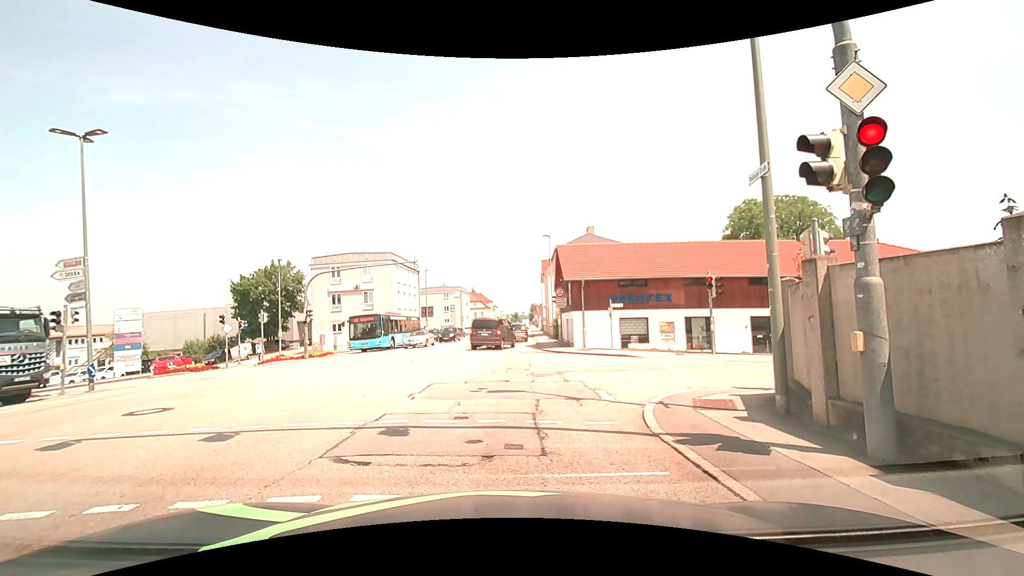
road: tertiary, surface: asphalt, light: Day
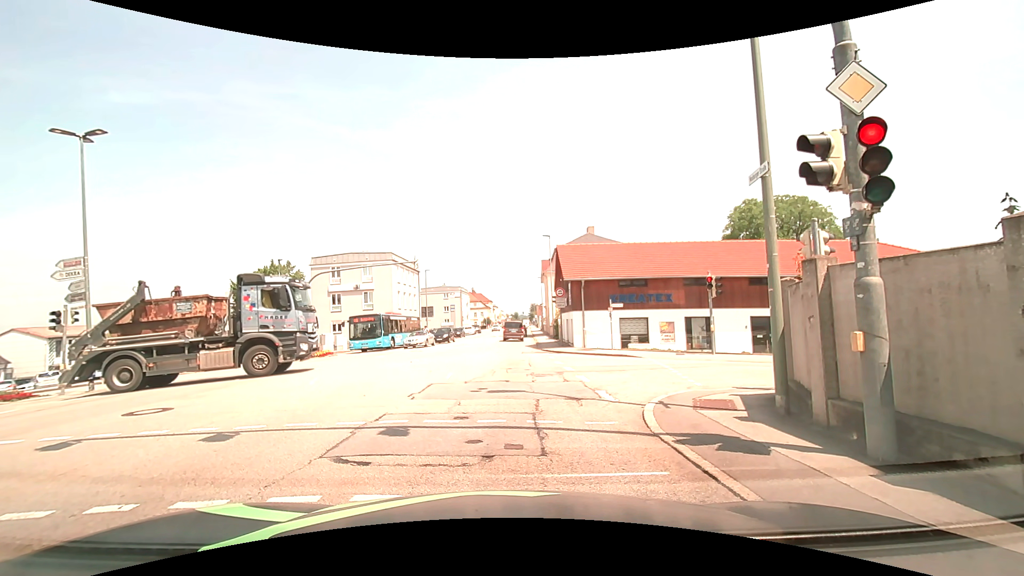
(0.0, 0.0) m; 0°
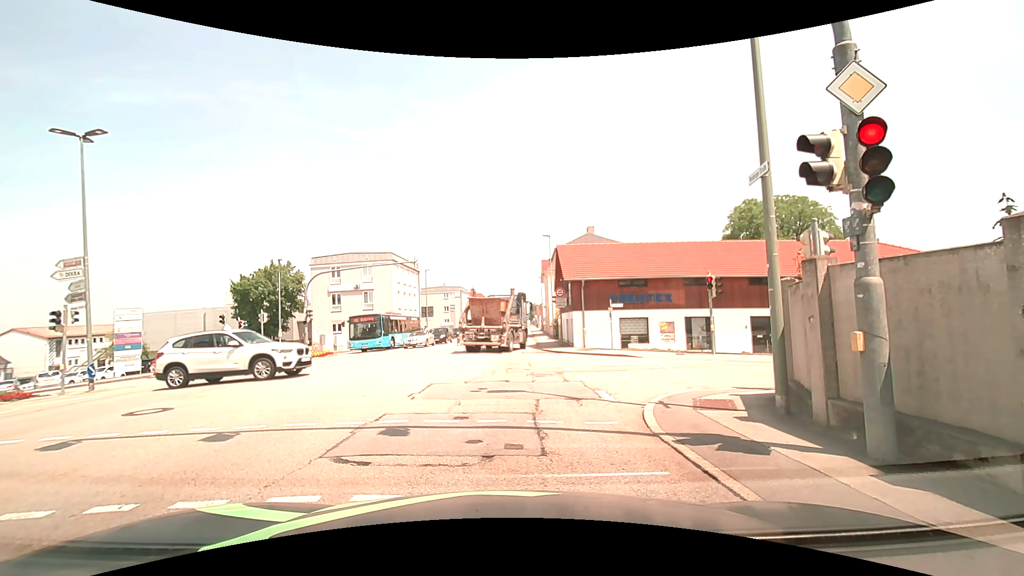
(0.0, 0.0) m; 0°
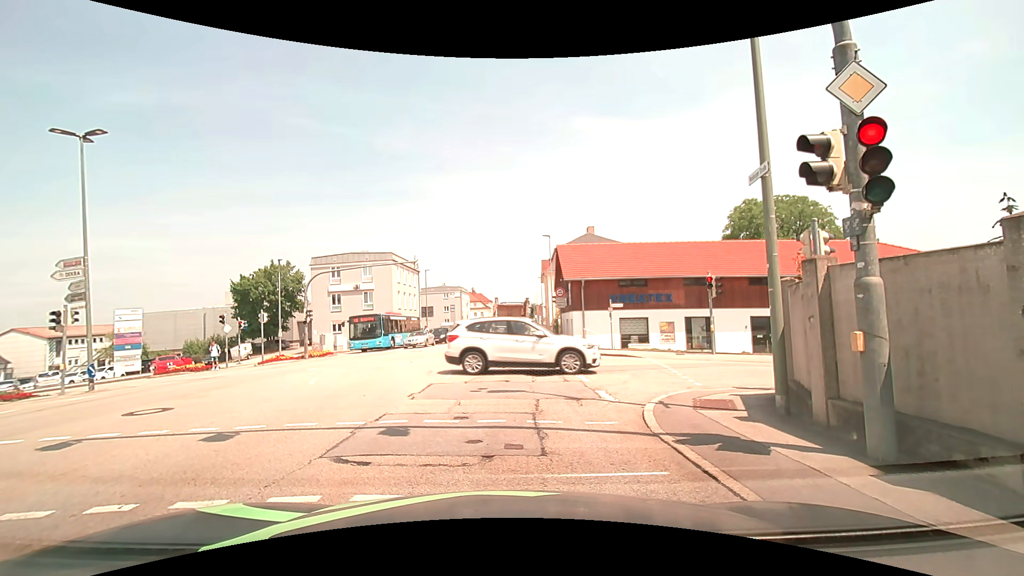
(0.0, 0.0) m; 0°
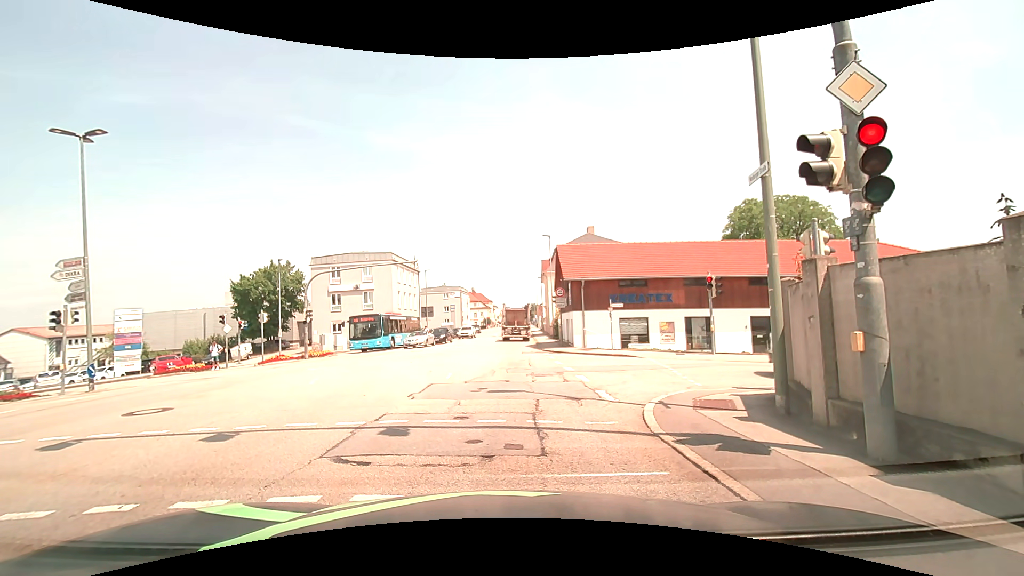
(0.0, 0.0) m; 0°
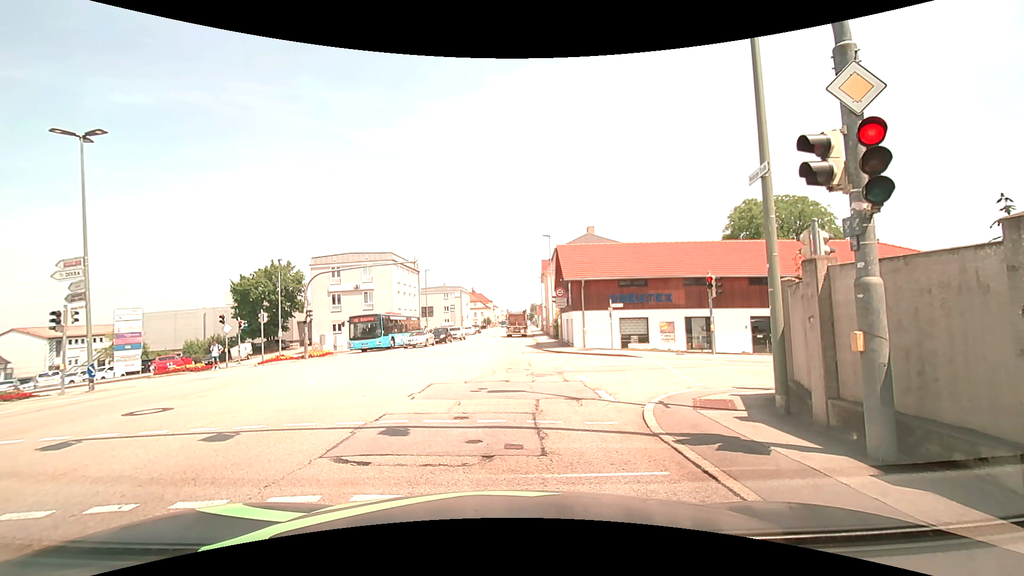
(0.0, 0.0) m; 0°
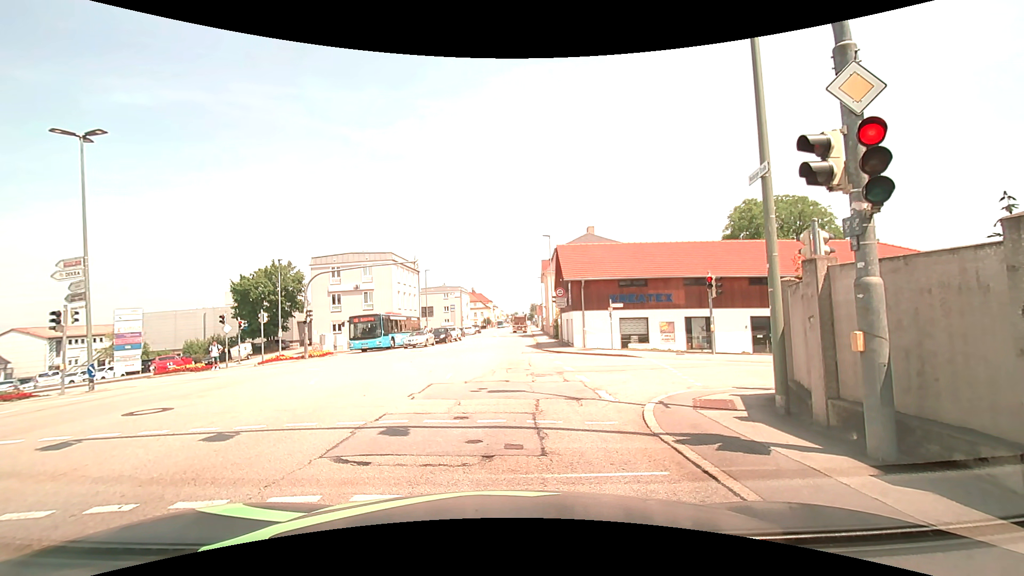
(0.0, 0.0) m; 0°
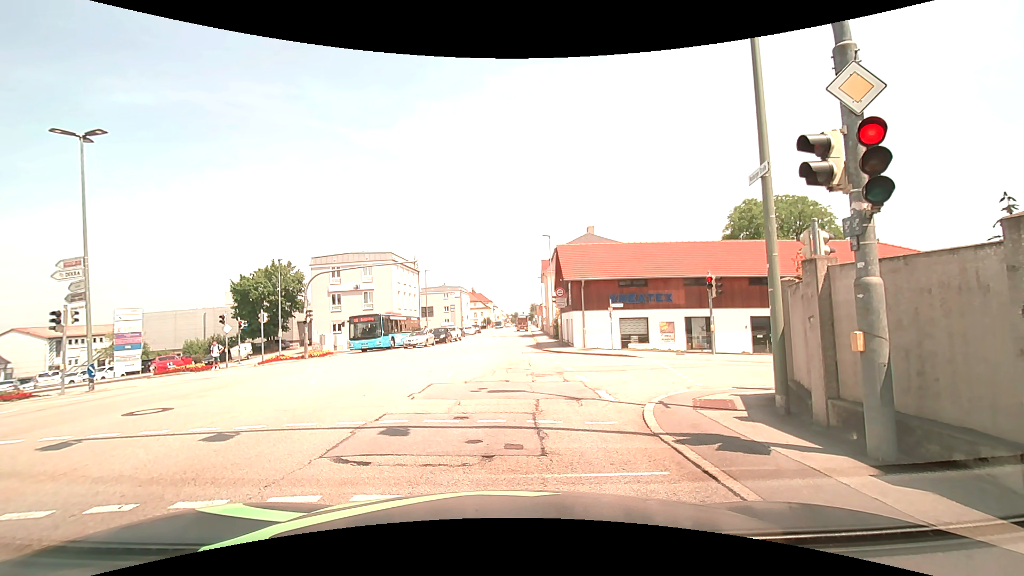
(0.0, 0.0) m; 0°
(0, +10) (0, +20) (0, +30) (0, +40) (+1, +50) (+1, +60) (+1, +70) (+2, +80) (+2, +90) (+3, +100) m
